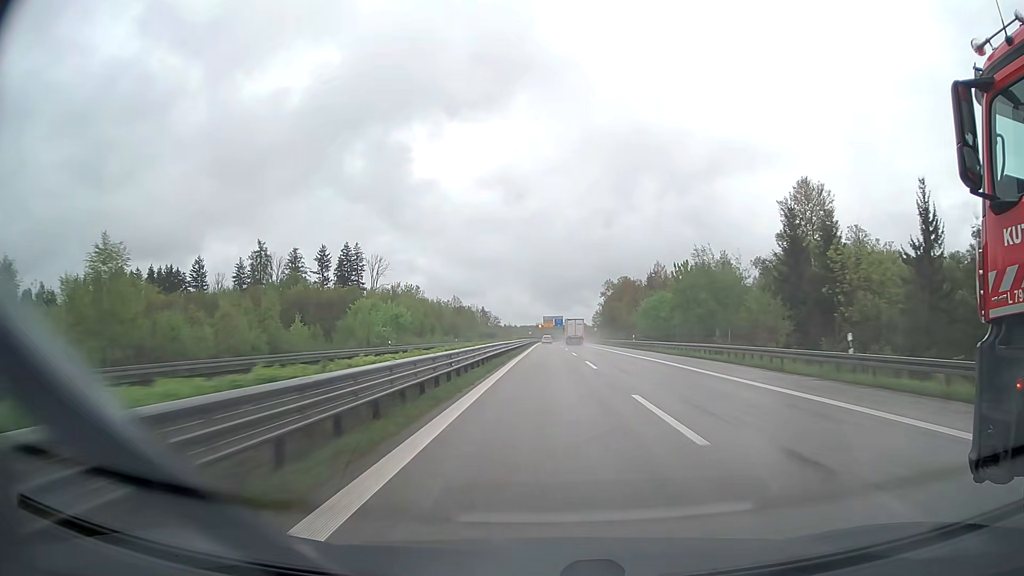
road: trunk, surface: asphalt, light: Day
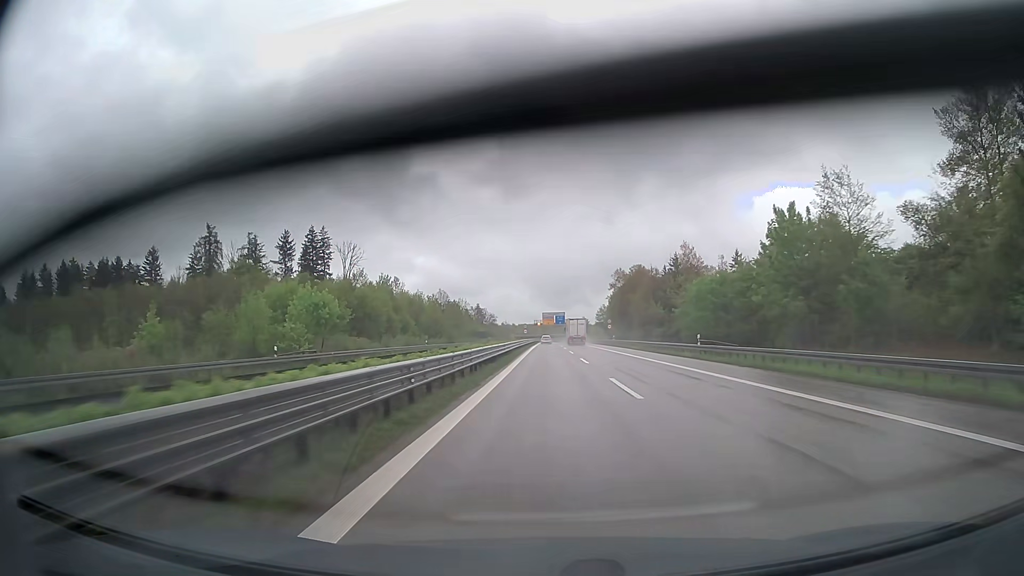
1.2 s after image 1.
(0.0, +29.6) m; 0°
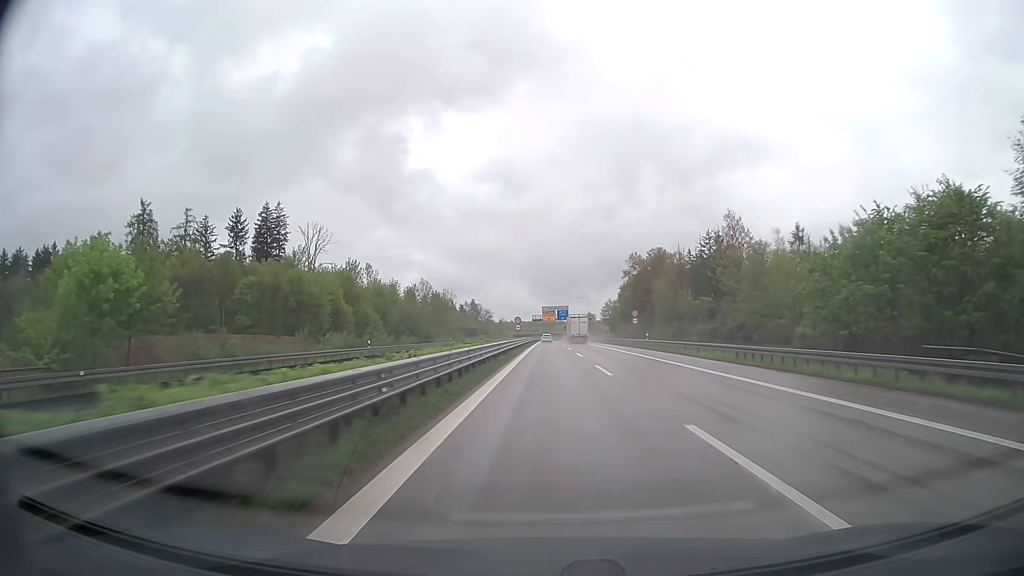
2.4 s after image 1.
(0.0, +29.1) m; 0°
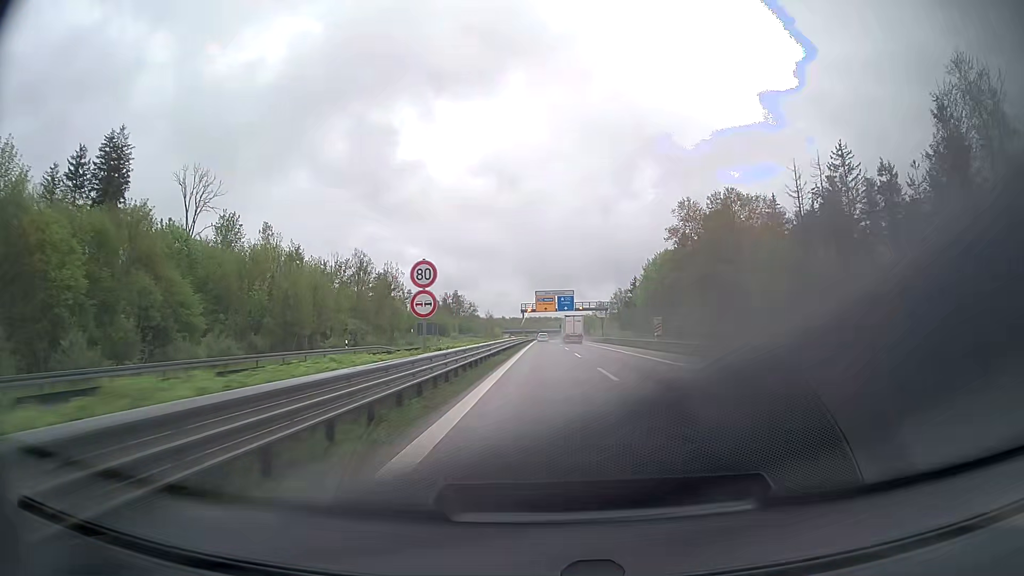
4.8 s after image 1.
(0.0, +56.0) m; 0°
(0, +10) (0, +20) (0, +30) (0, +40) (0, +50) (0, +60) (0, +70) (0, +80) (0, +90) (0, +100) m
